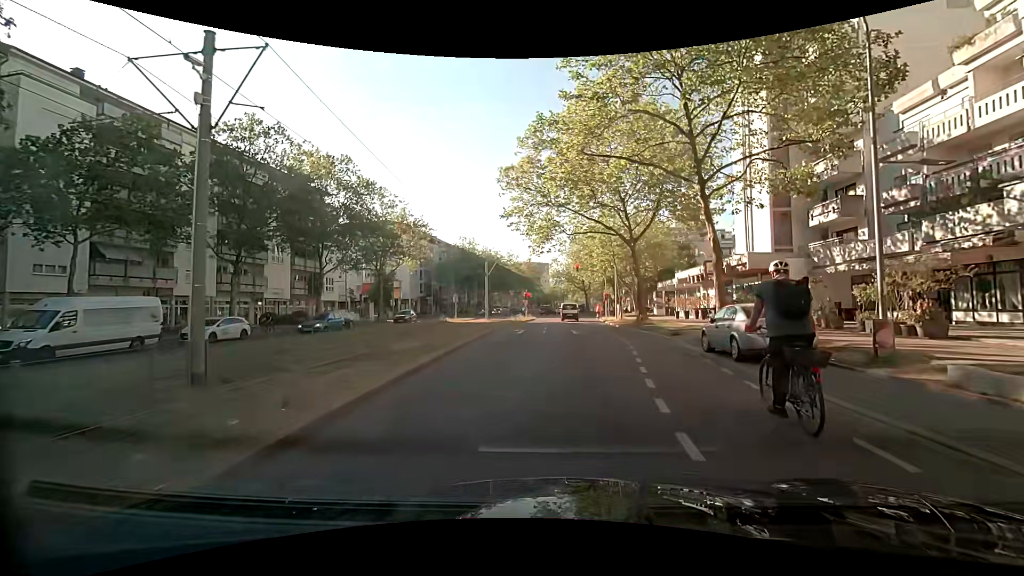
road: tertiary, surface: asphalt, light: Day
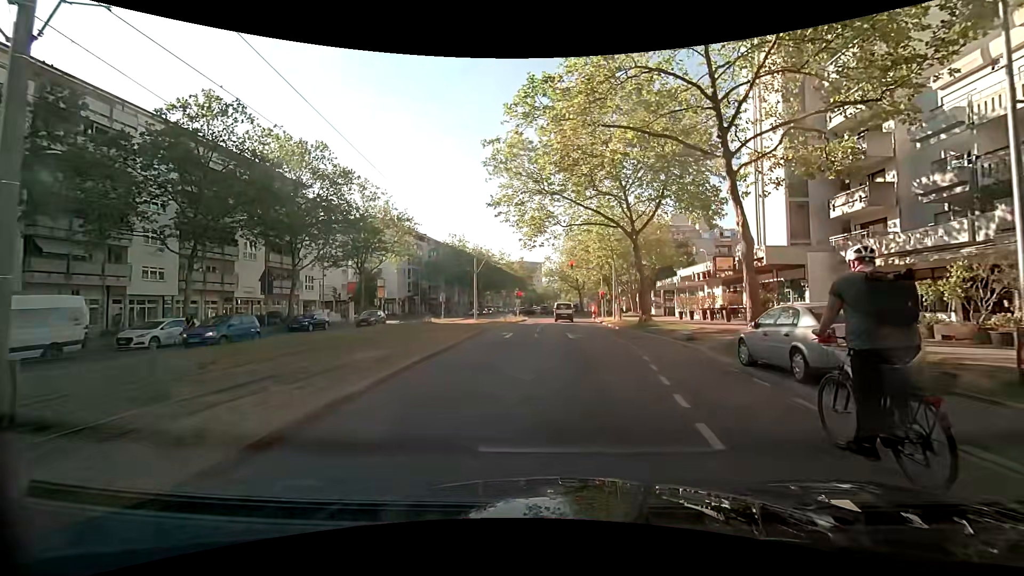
(0.0, +3.6) m; 0°
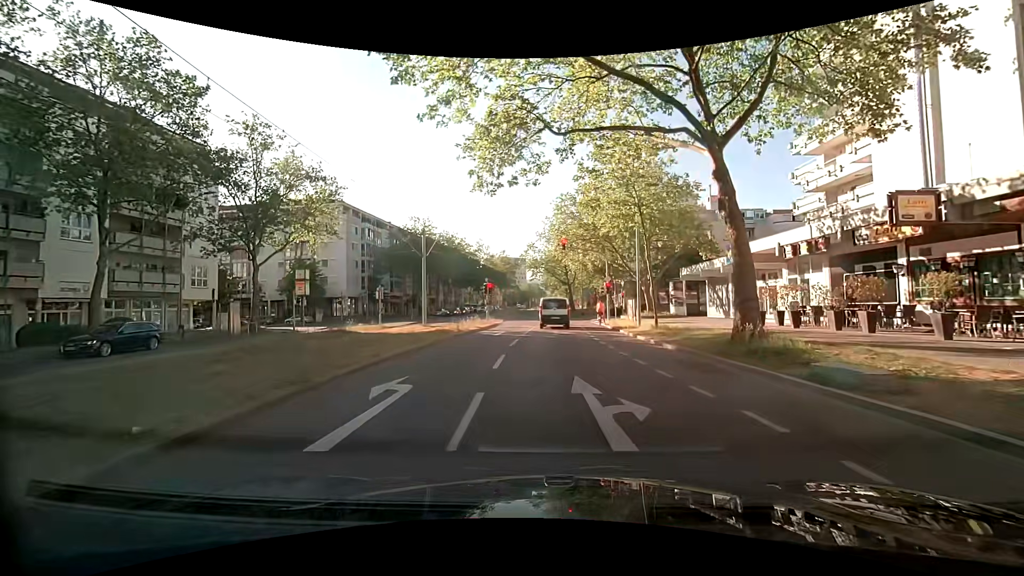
(+0.4, +17.3) m; +2°
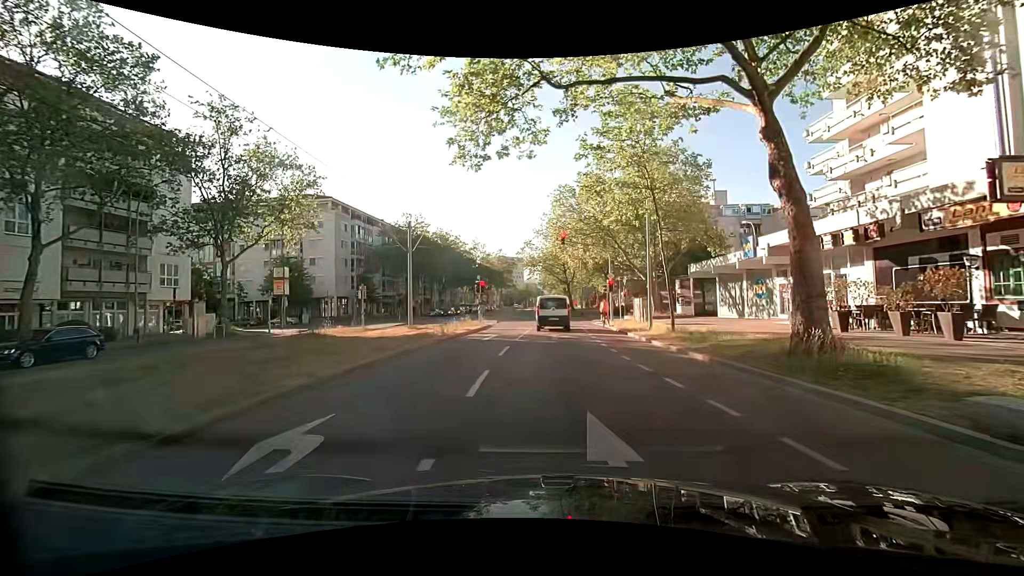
(0.0, +3.3) m; -1°
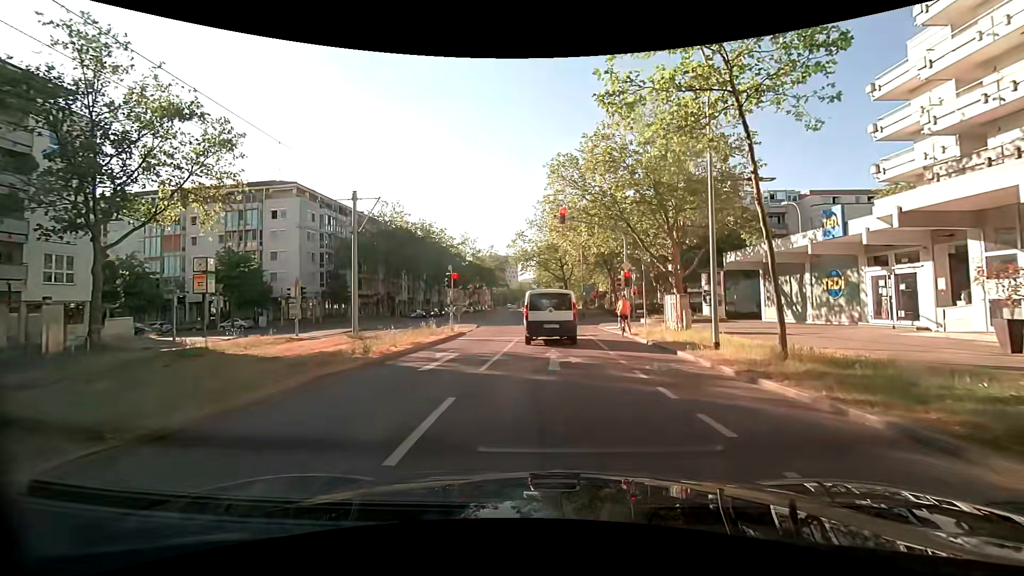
(+0.1, +9.1) m; +1°
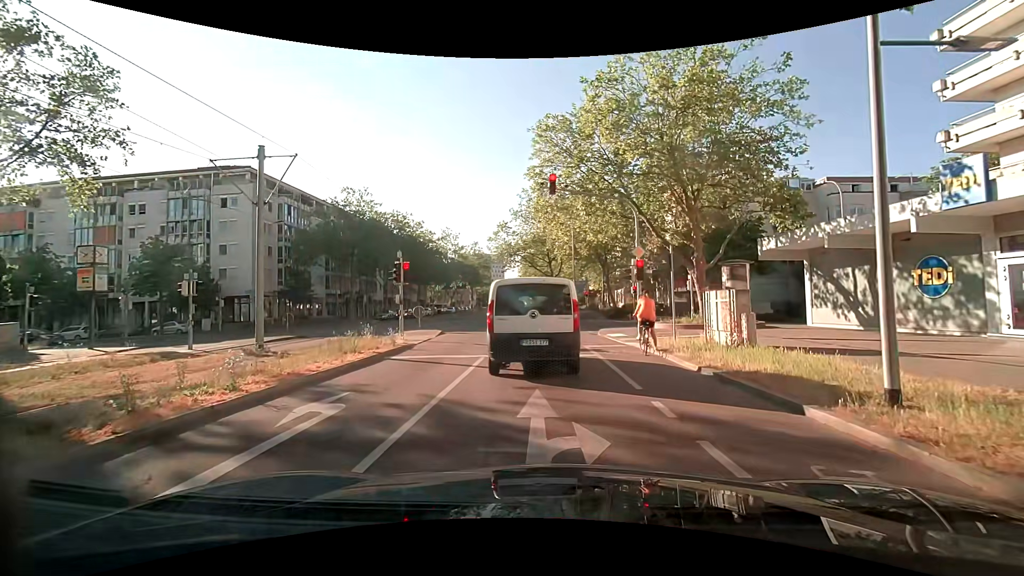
(+0.1, +7.1) m; +1°
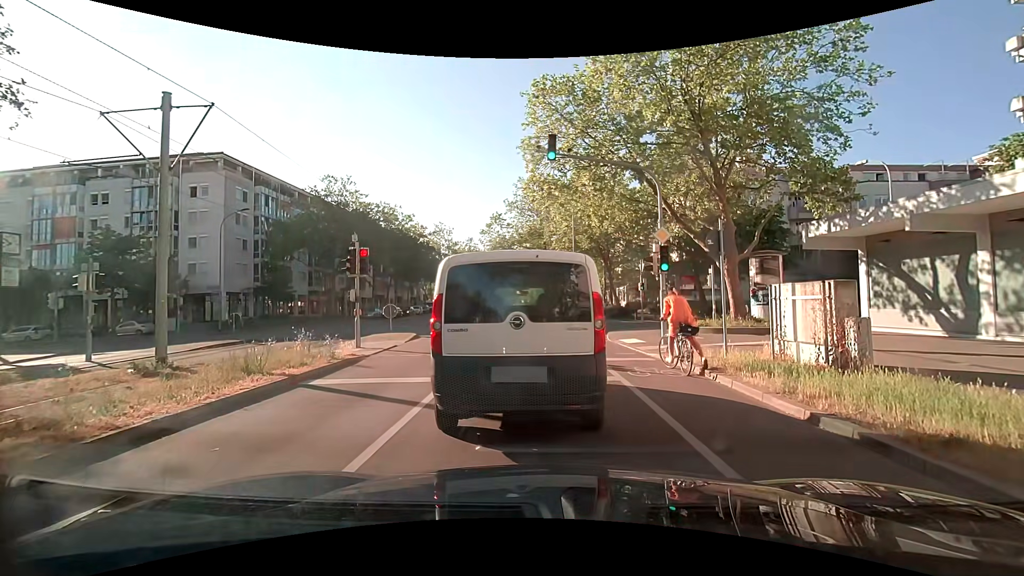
(+0.1, +4.2) m; +2°
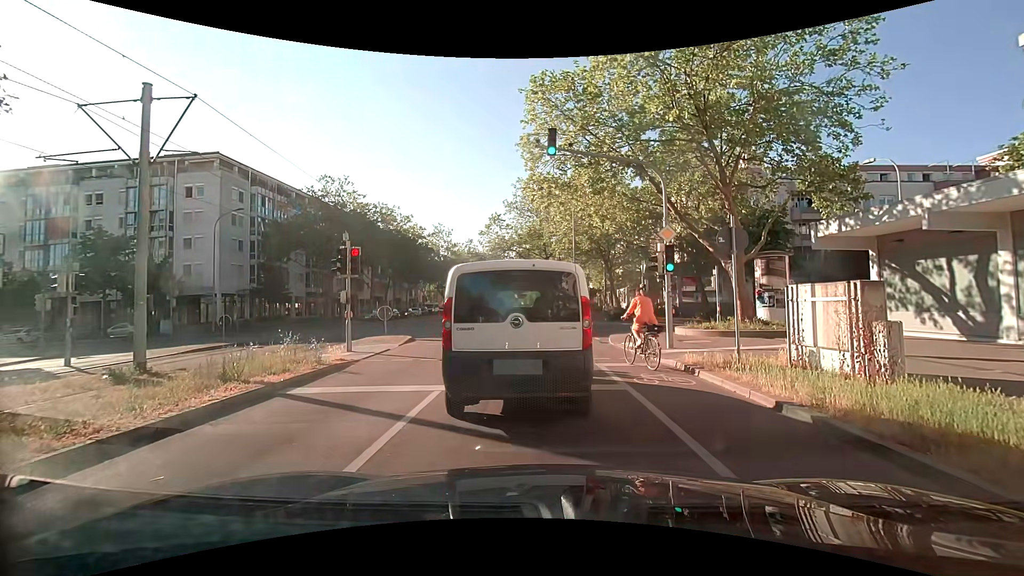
(0.0, +0.7) m; 0°
